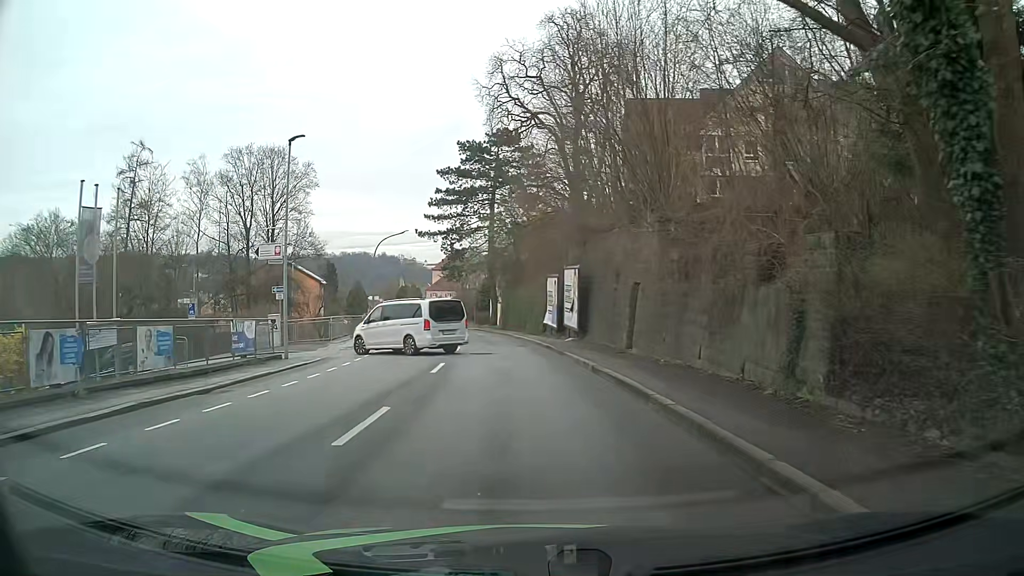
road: tertiary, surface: asphalt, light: Day
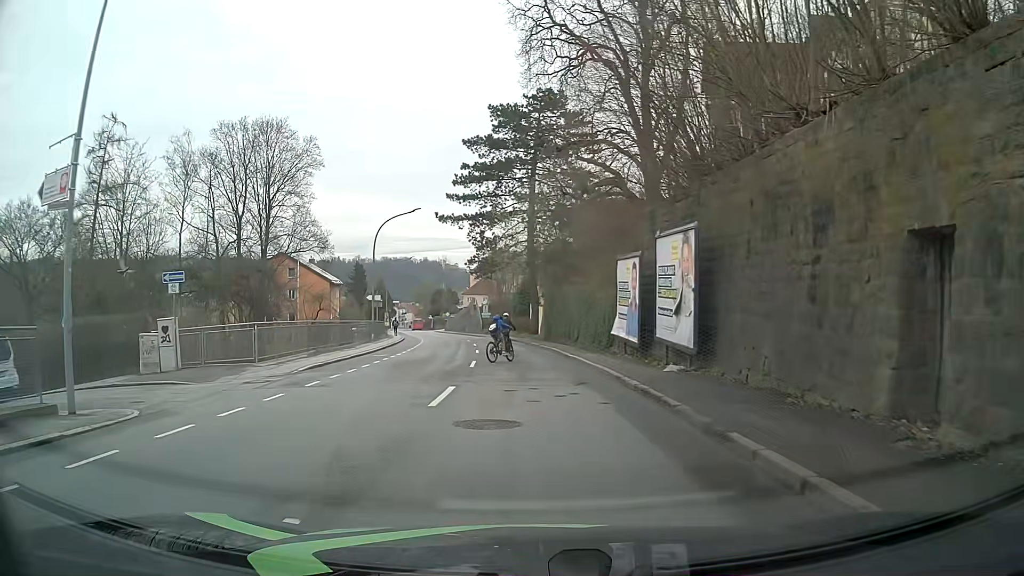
(-0.3, +14.5) m; -3°
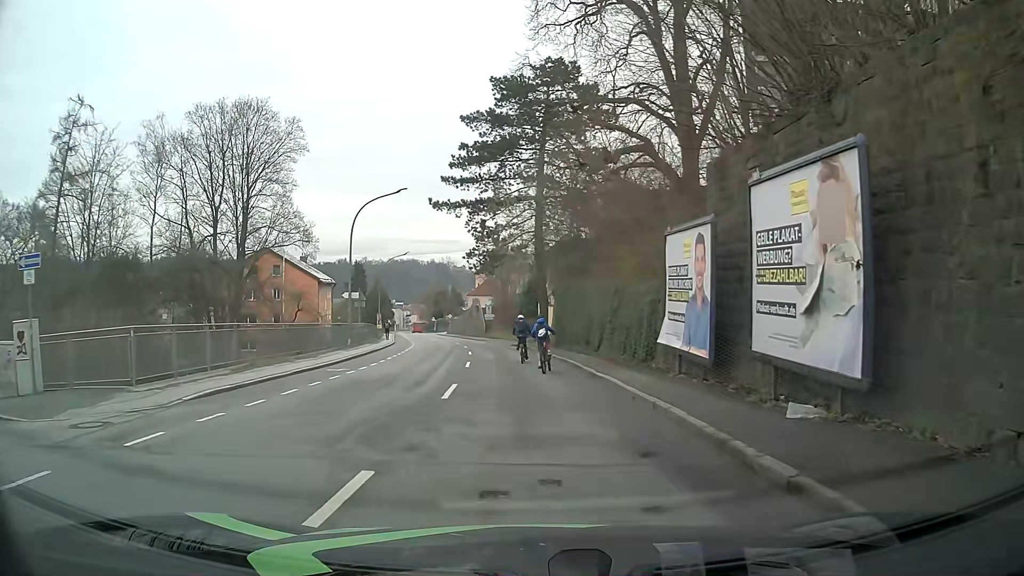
(0.0, +7.5) m; 0°
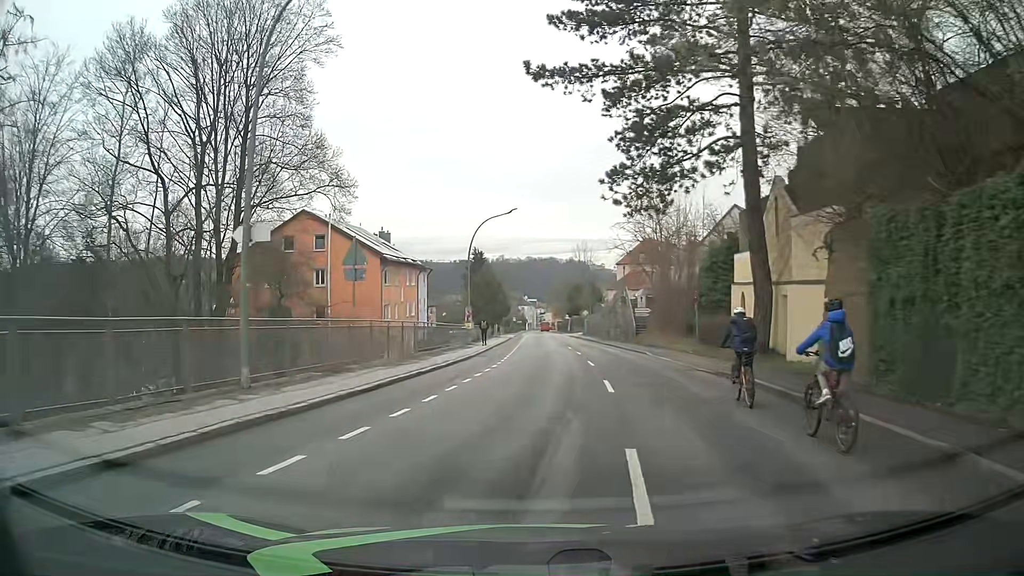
(-2.4, +26.4) m; -12°
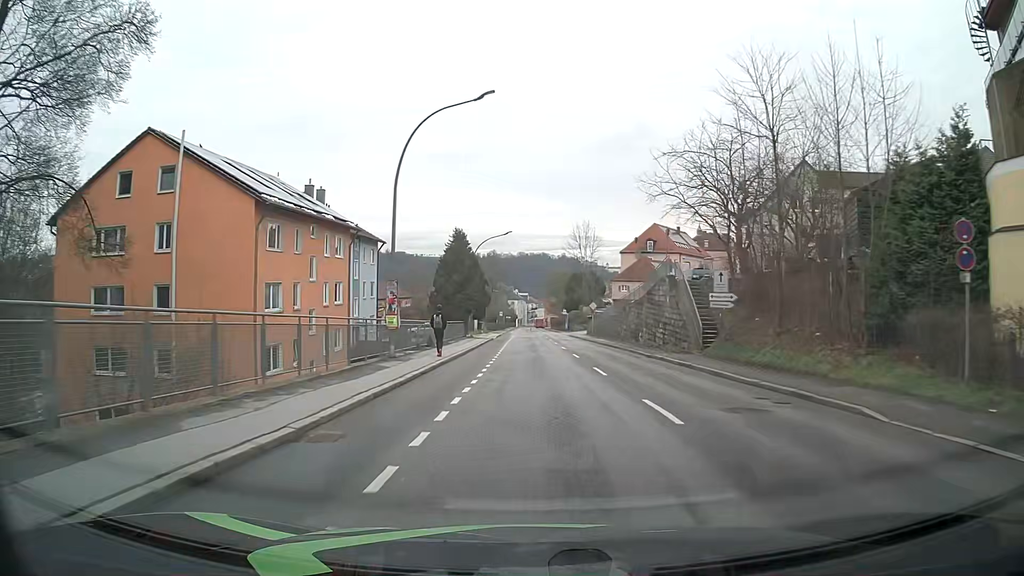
(-0.1, +22.8) m; +1°
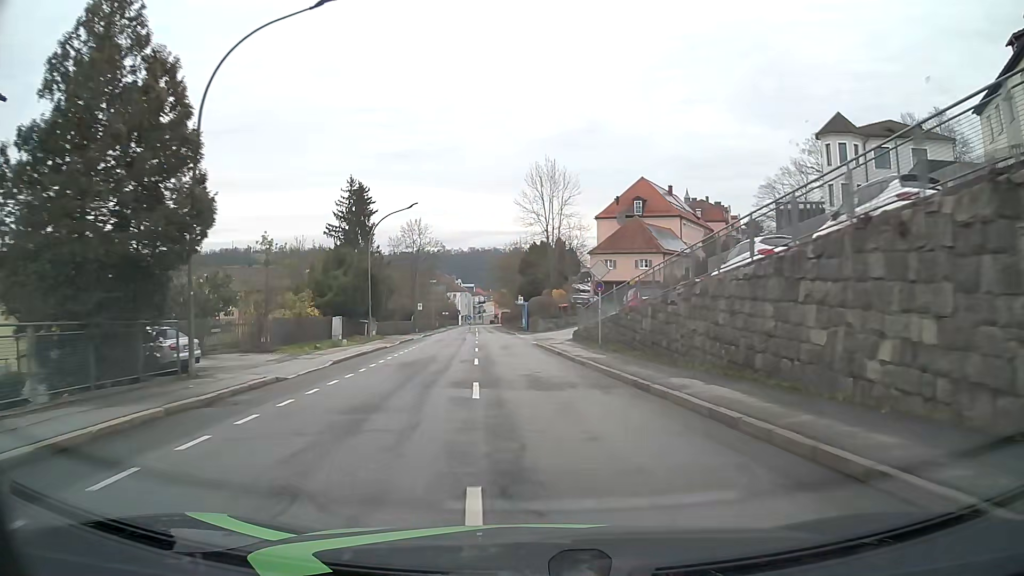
(+1.4, +42.6) m; +4°
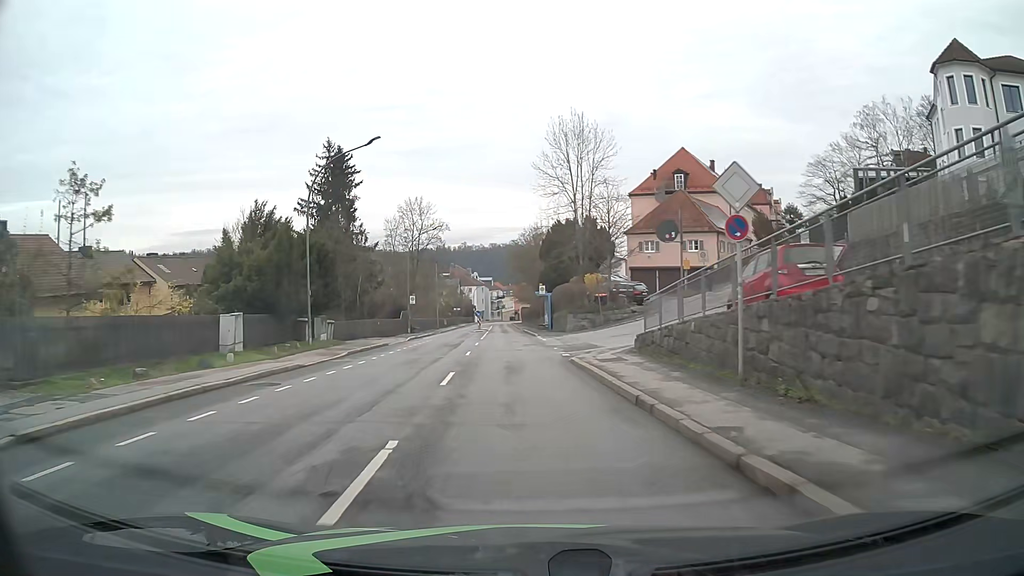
(-0.2, +16.1) m; -2°
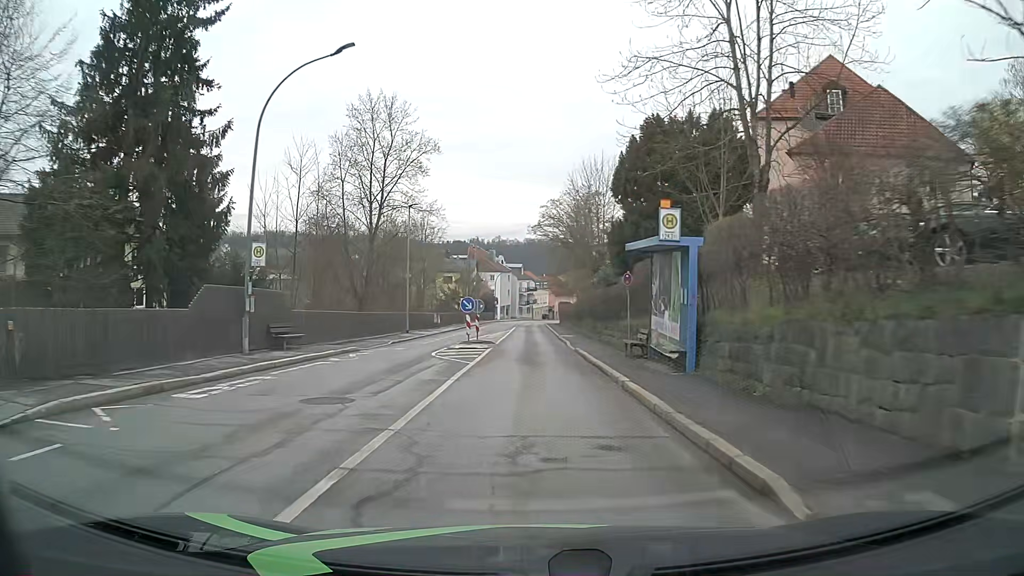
(-1.4, +38.1) m; -3°
(0, +10) (0, +20) (0, +30) (0, +40) (0, +50) (0, +60) (0, +70) (0, +80) (0, +90) (0, +100) m
